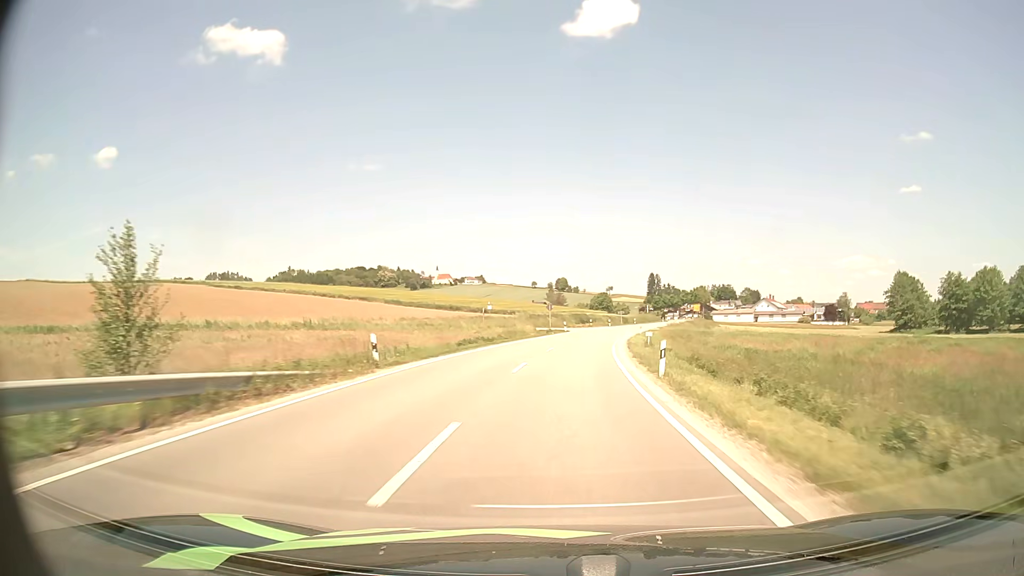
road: secondary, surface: asphalt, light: Day
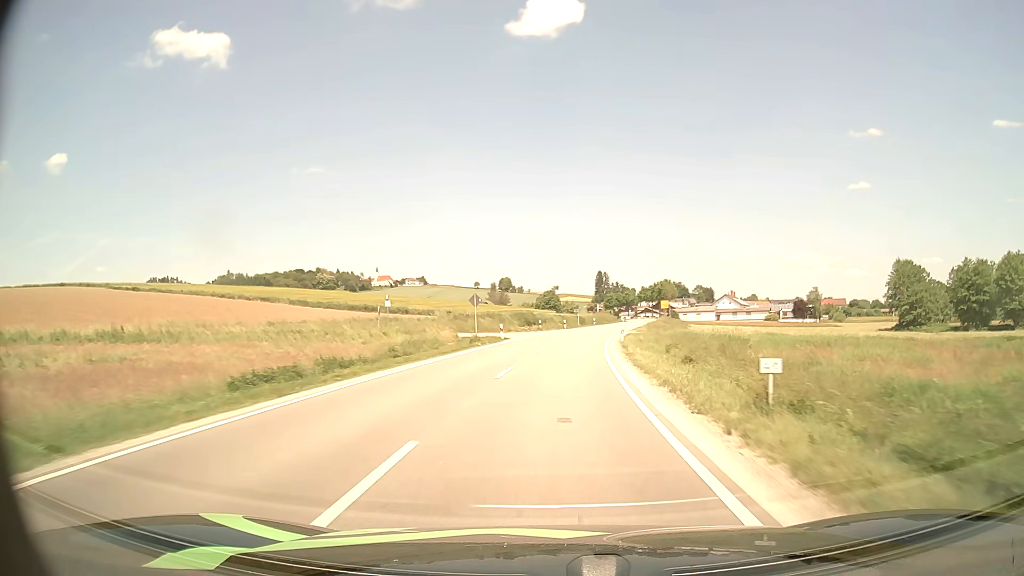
(+1.1, +25.3) m; +5°
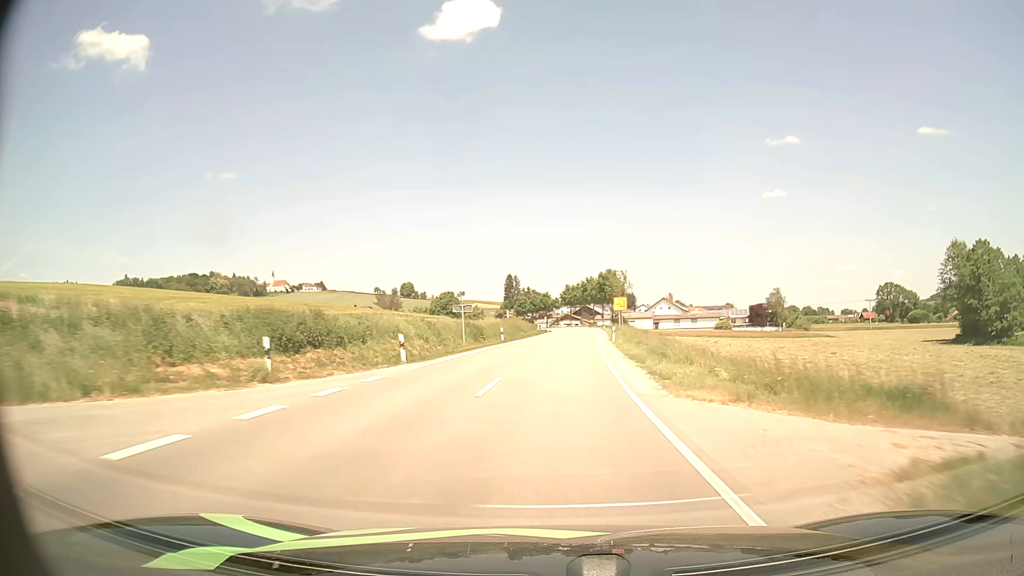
(+3.4, +51.1) m; +8°
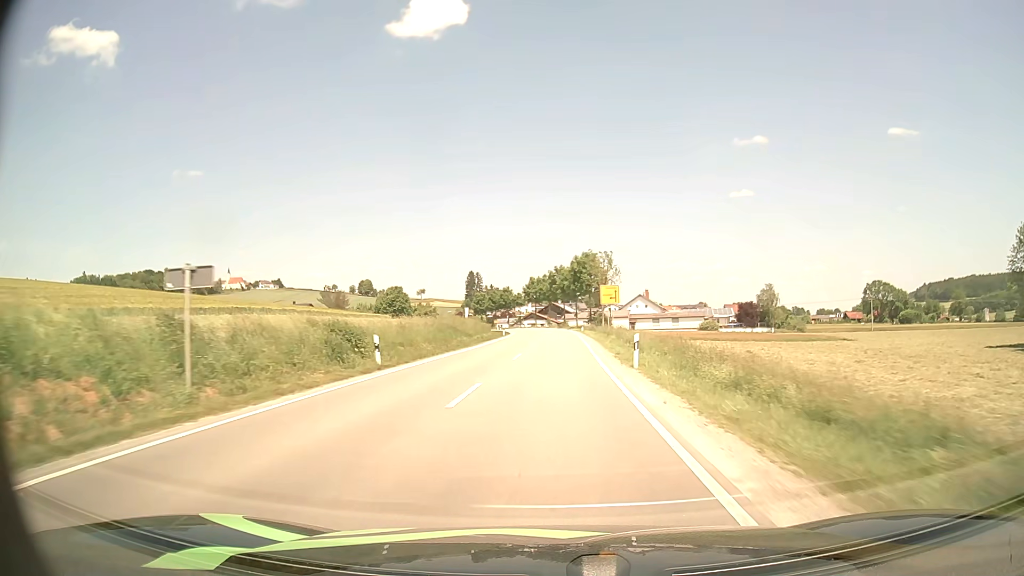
(+0.9, +25.7) m; +3°
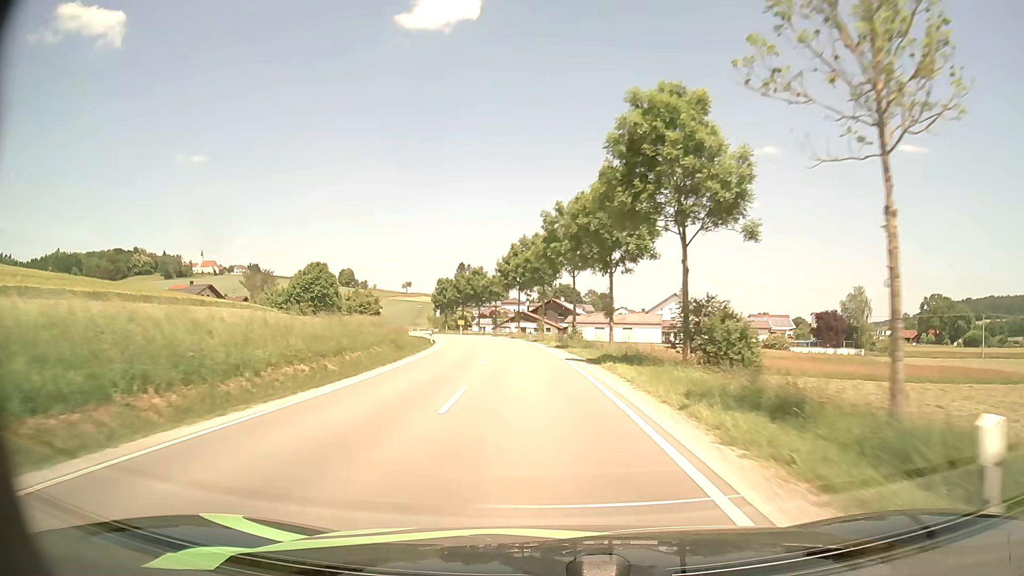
(+0.9, +60.4) m; 0°
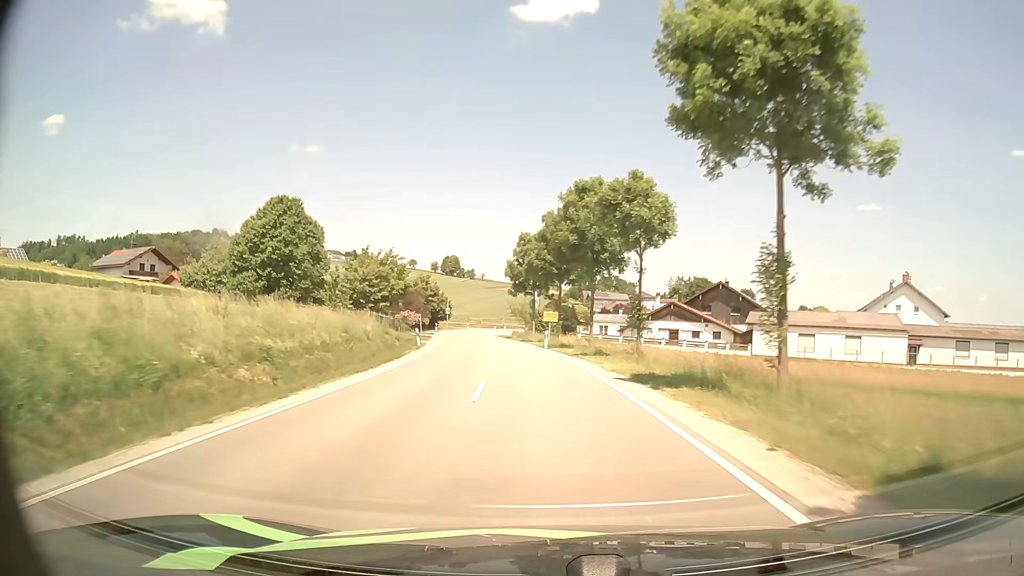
(-5.3, +58.7) m; -10°
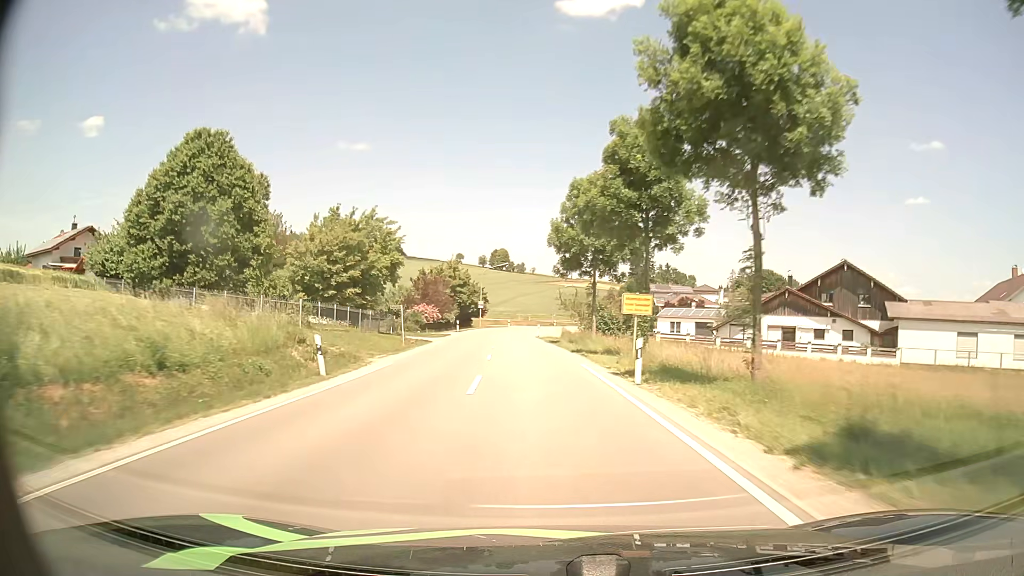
(-0.8, +23.8) m; -4°
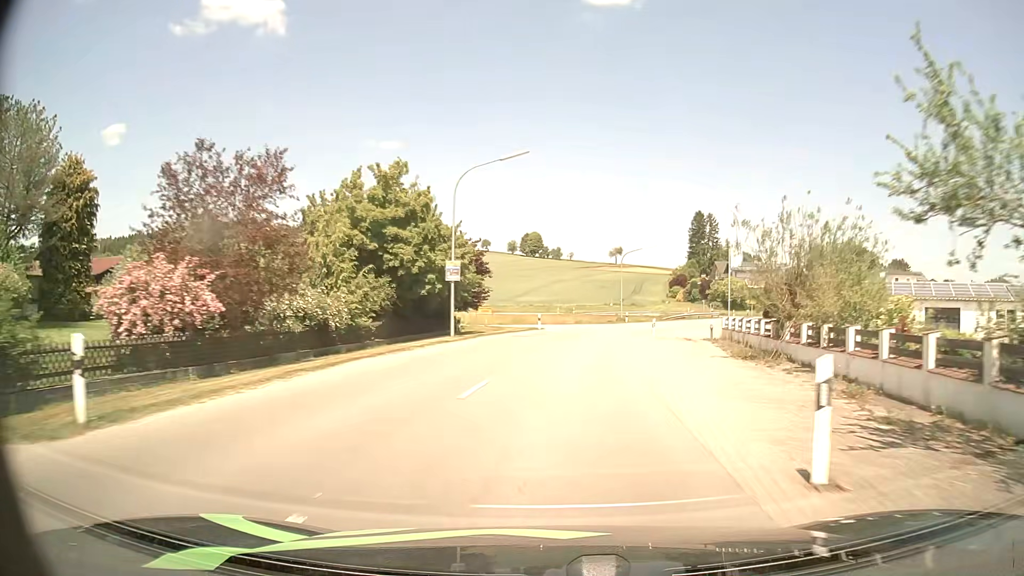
(-3.2, +56.8) m; -3°
(0, +10) (+1, +20) (+2, +30) (+4, +40) (+6, +49) (+10, +59) (+14, +68) (+20, +76) (+26, +84) (+33, +91) m
